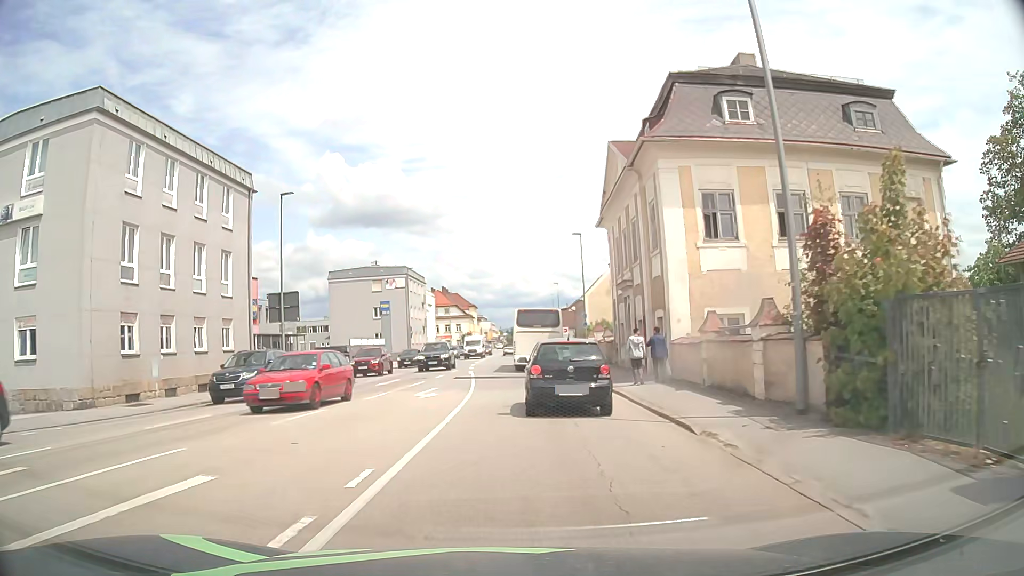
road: tertiary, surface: asphalt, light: Day
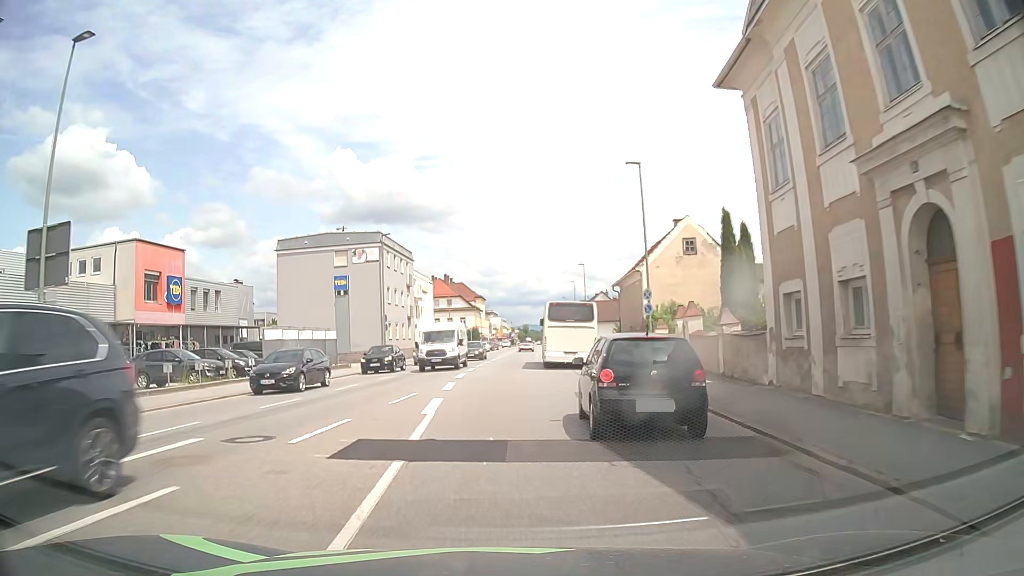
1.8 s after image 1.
(-0.1, +21.5) m; -1°
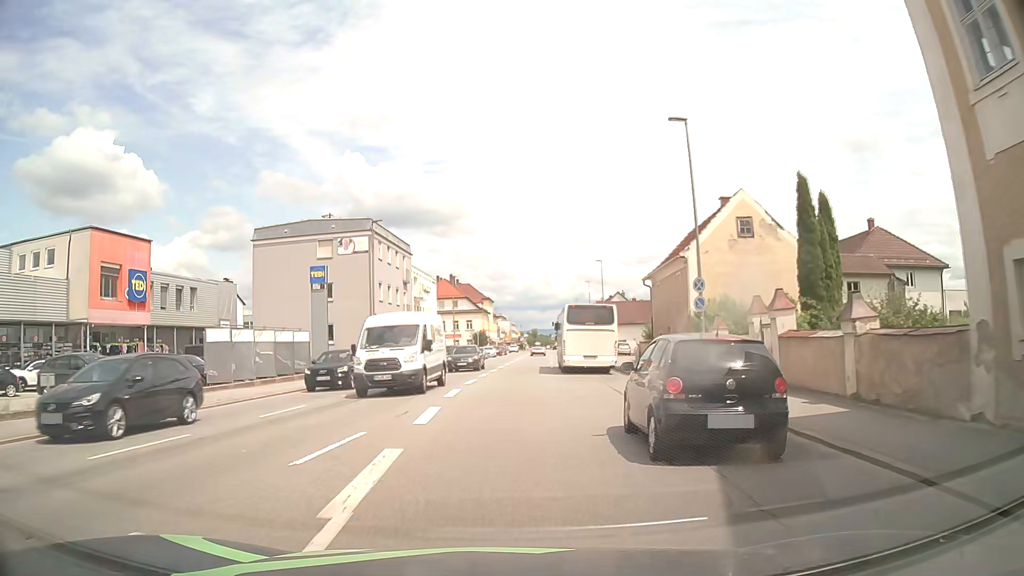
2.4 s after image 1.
(0.0, +7.7) m; 0°
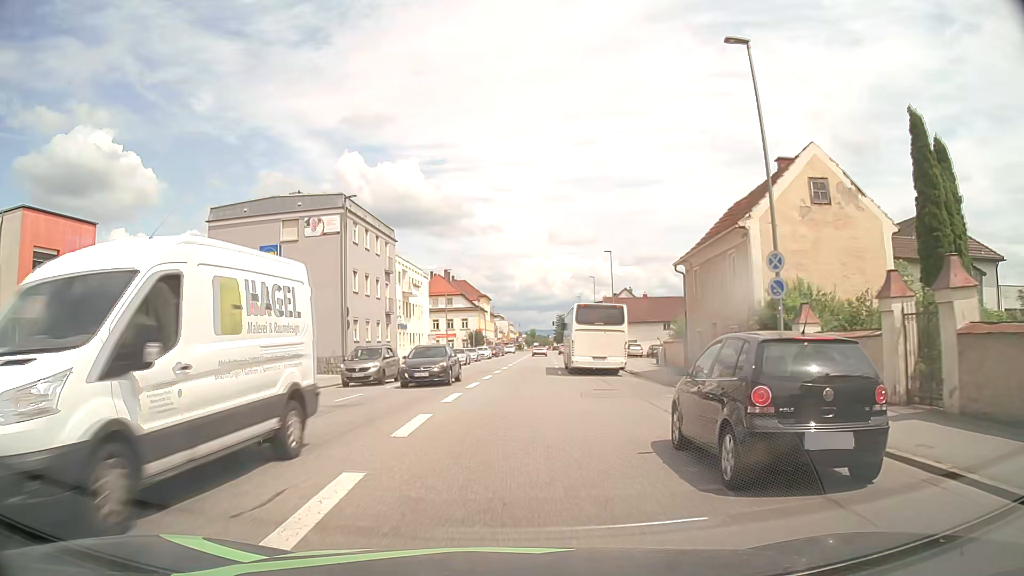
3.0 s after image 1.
(-0.1, +7.8) m; -1°
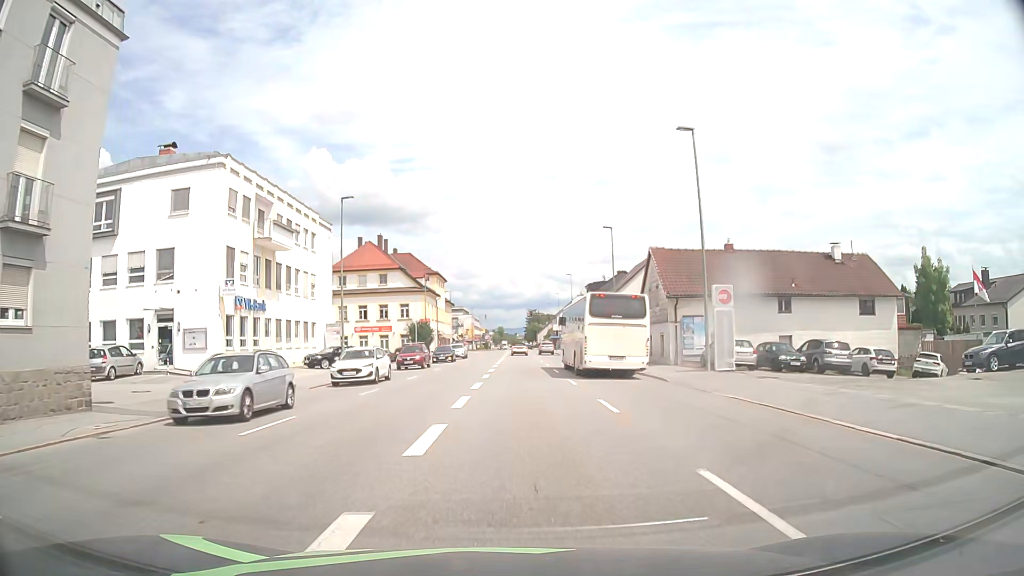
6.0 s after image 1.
(+1.1, +37.6) m; +3°
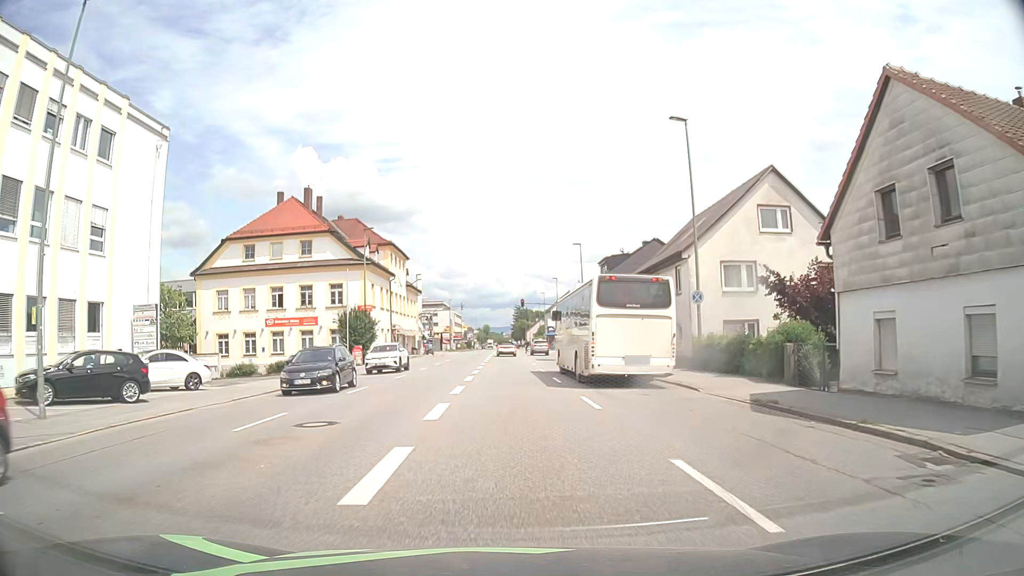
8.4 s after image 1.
(+0.5, +26.5) m; +1°
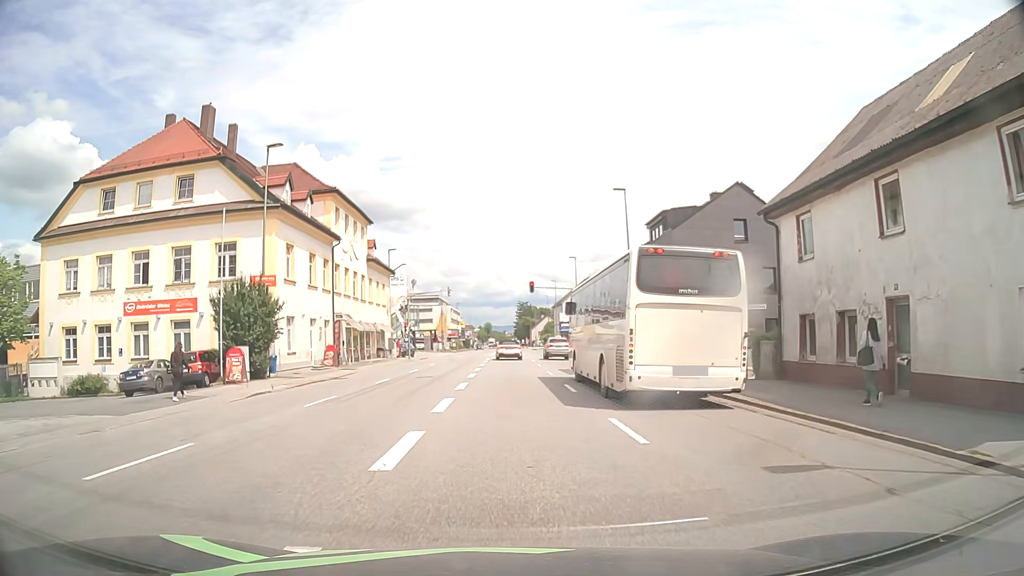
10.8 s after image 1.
(0.0, +22.3) m; 0°
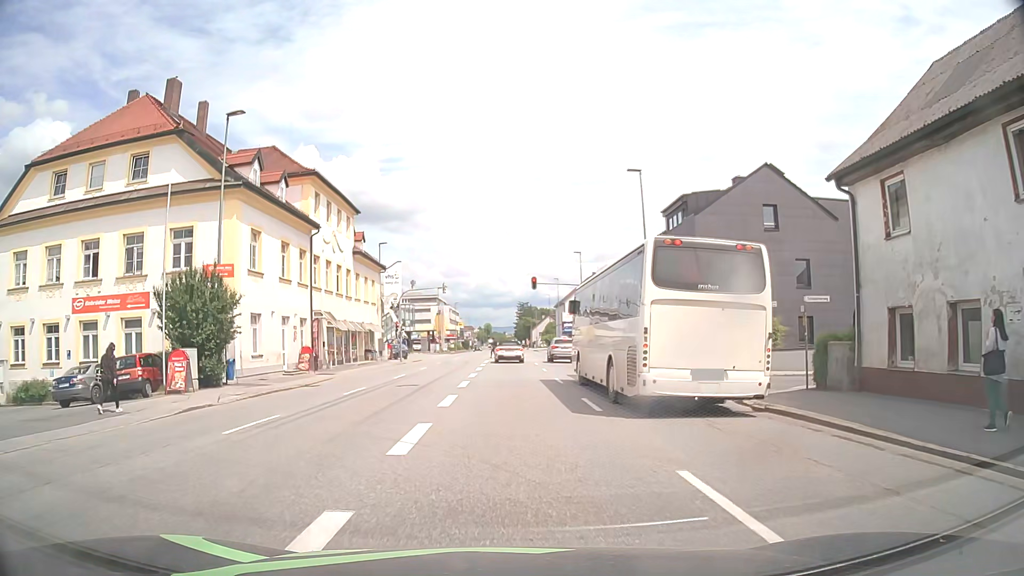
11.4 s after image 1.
(0.0, +4.8) m; 0°
(0, +10) (0, +20) (0, +30) (0, +40) (0, +50) (0, +60) (0, +70) (0, +80) (0, +90) (0, +100) m
